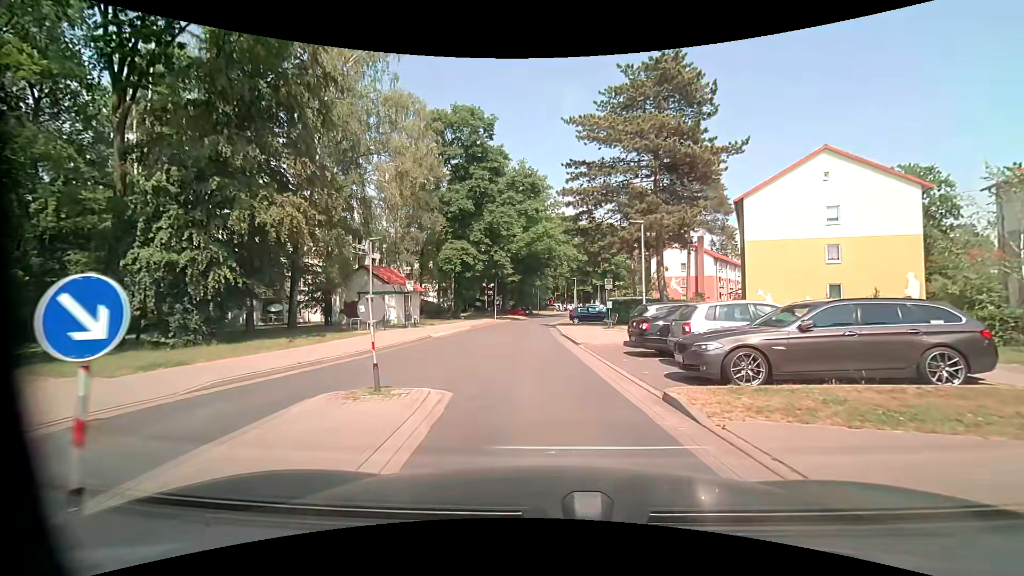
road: residential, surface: asphalt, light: Day
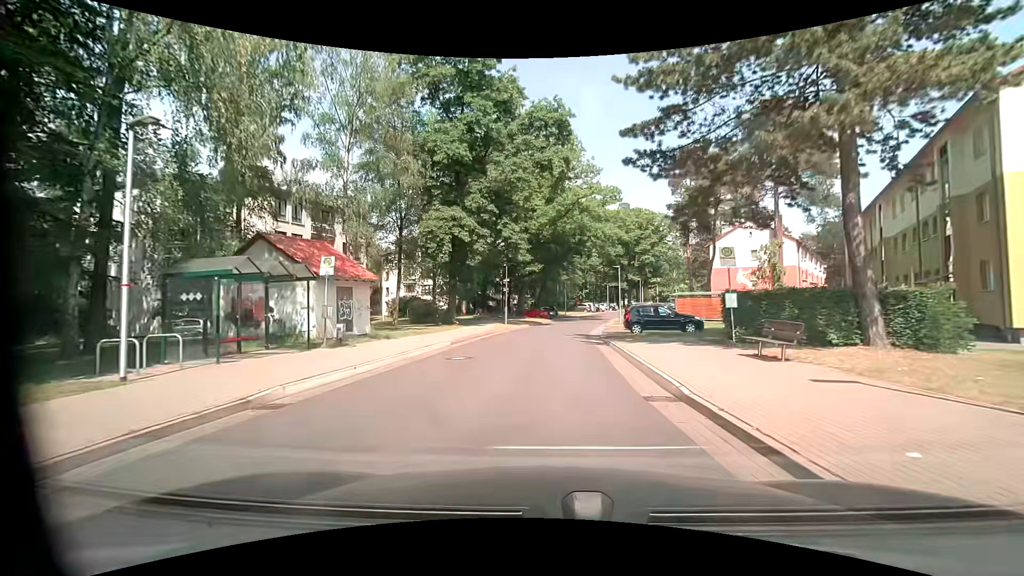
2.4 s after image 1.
(-0.8, +18.0) m; -3°
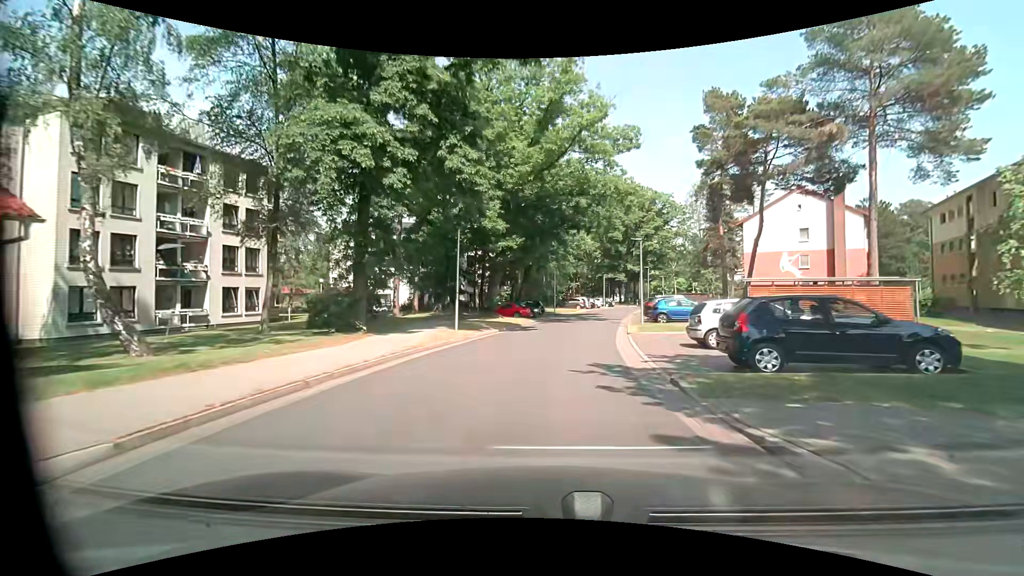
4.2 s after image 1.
(+0.2, +16.7) m; +3°
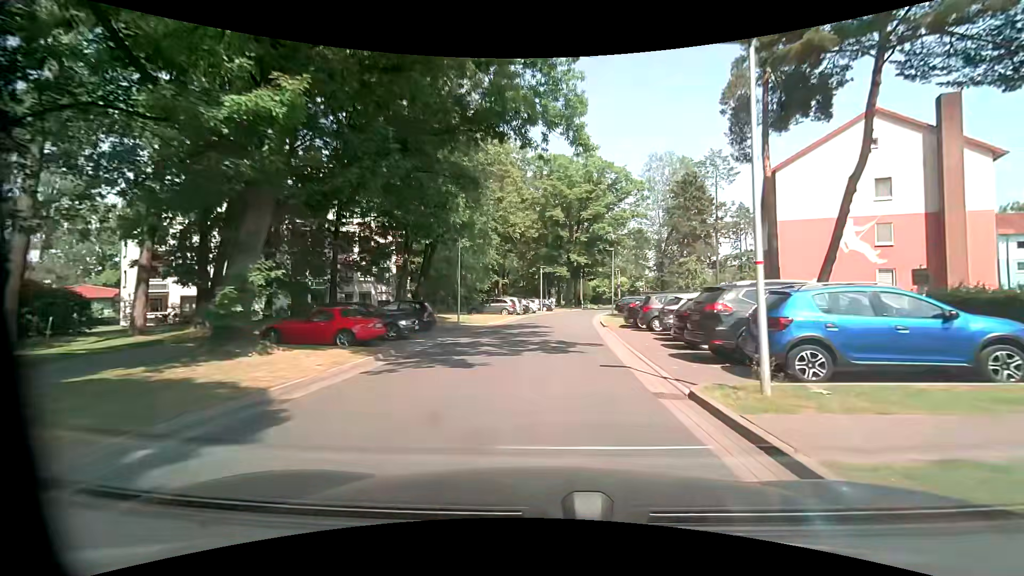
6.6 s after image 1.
(+1.3, +23.5) m; +8°
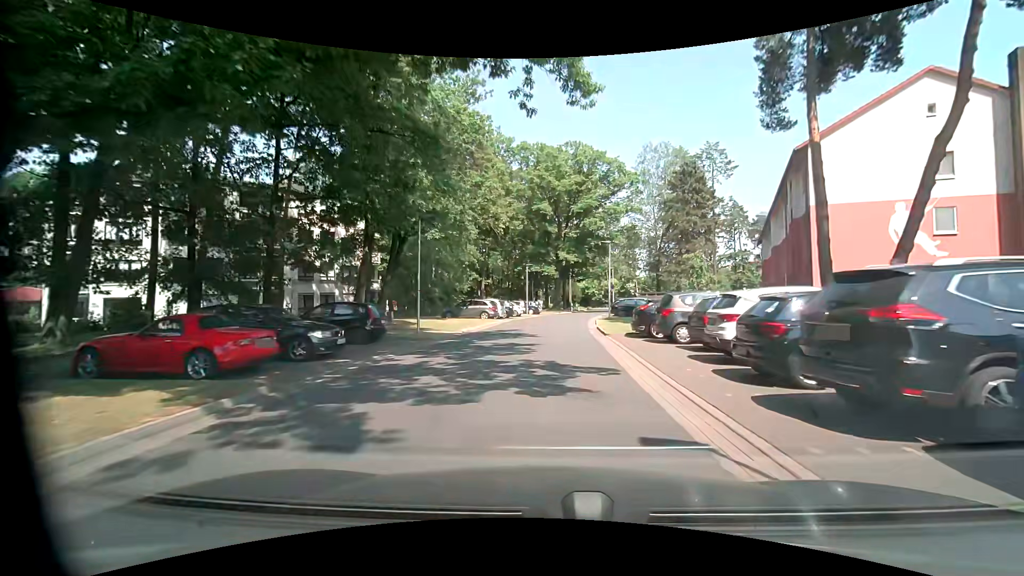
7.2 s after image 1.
(0.0, +5.8) m; +1°
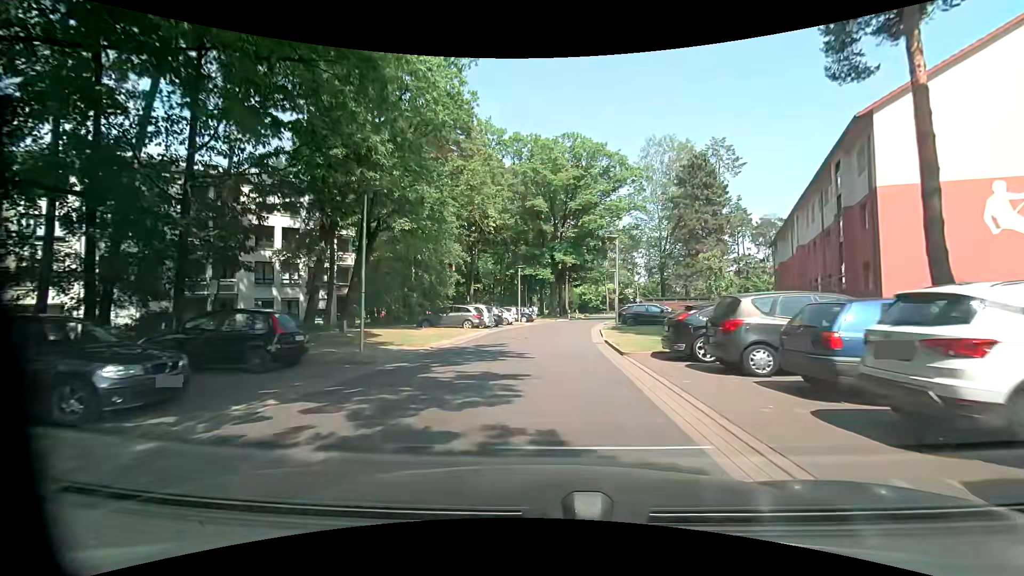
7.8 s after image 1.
(0.0, +5.7) m; 0°
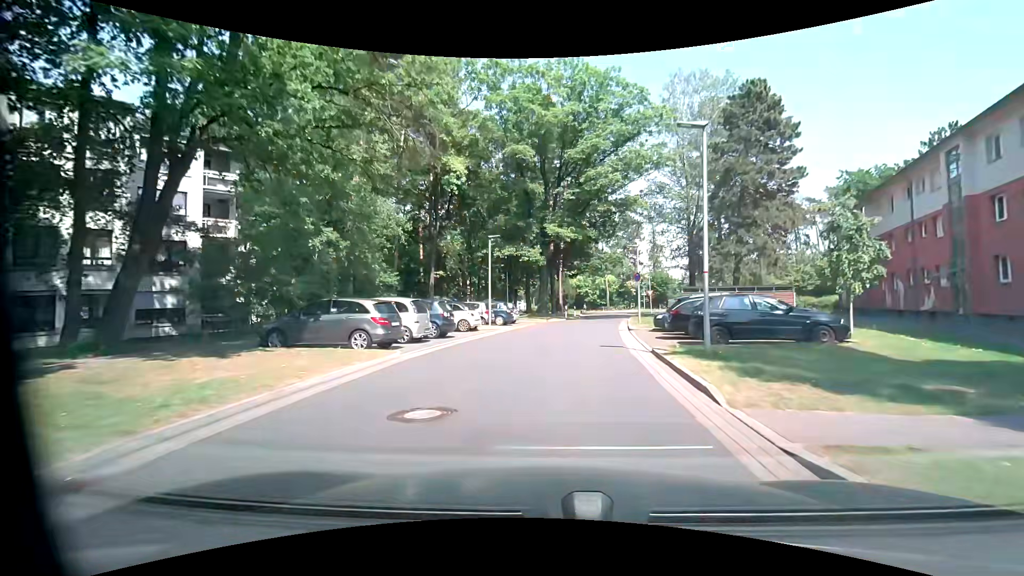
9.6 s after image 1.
(+0.3, +16.6) m; +1°
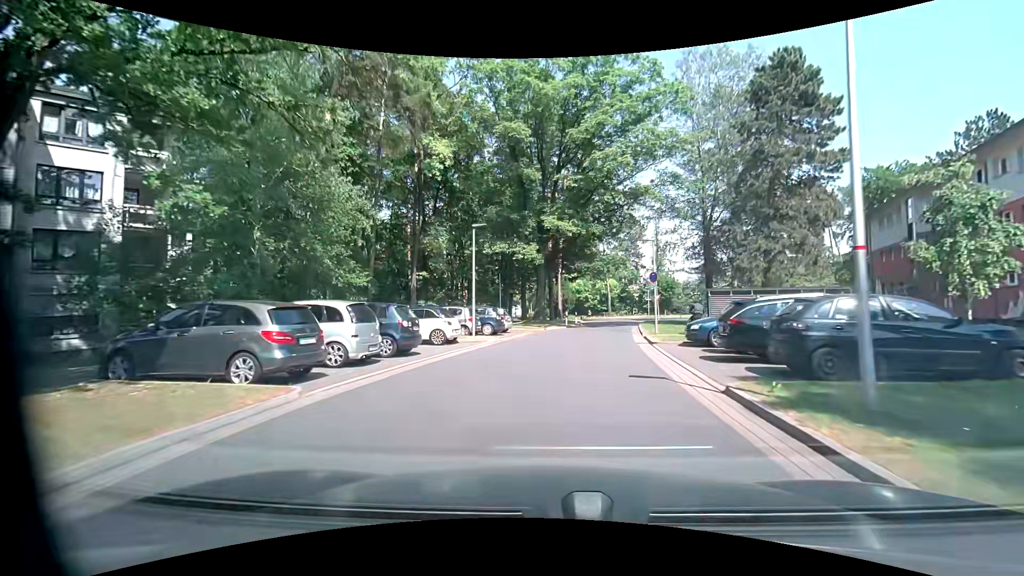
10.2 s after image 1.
(+0.1, +5.4) m; +2°
